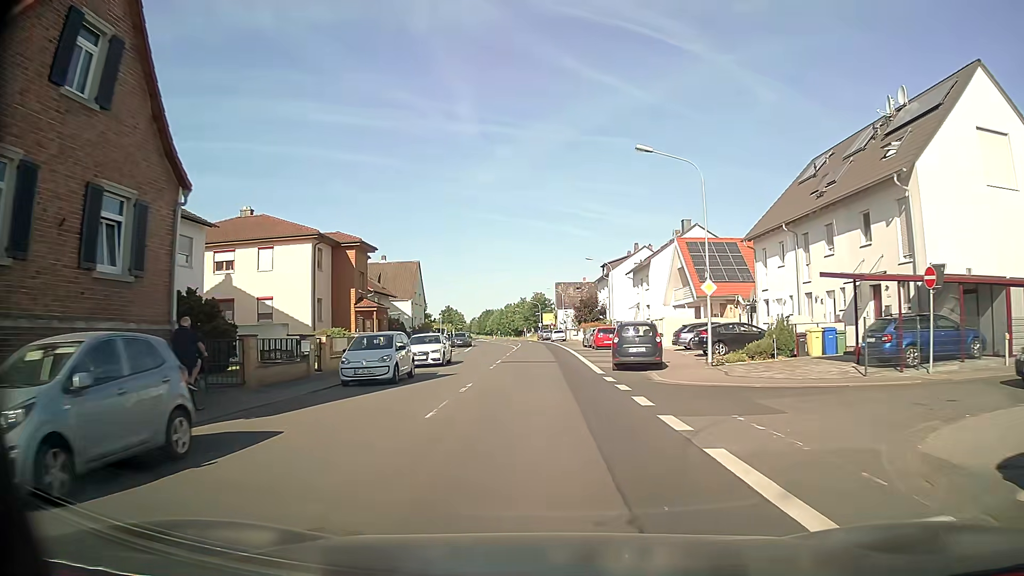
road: tertiary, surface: asphalt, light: Day
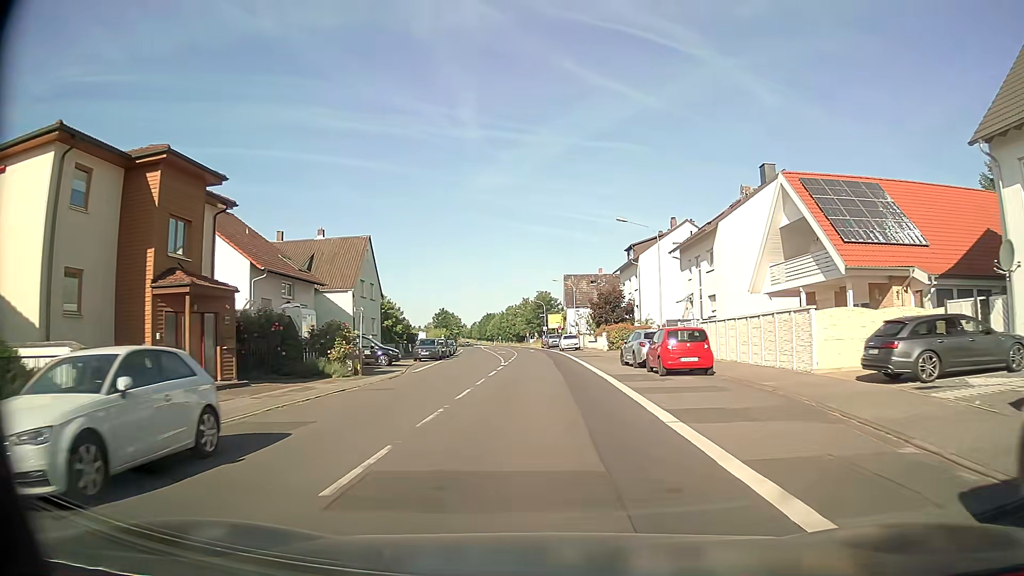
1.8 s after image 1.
(-0.2, +23.0) m; -1°
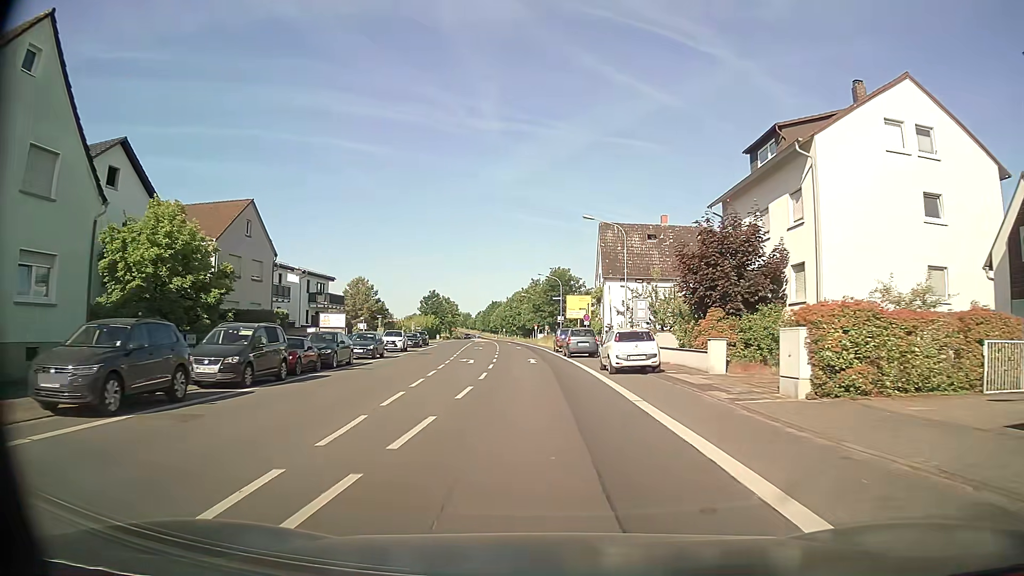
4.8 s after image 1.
(0.0, +38.7) m; -1°
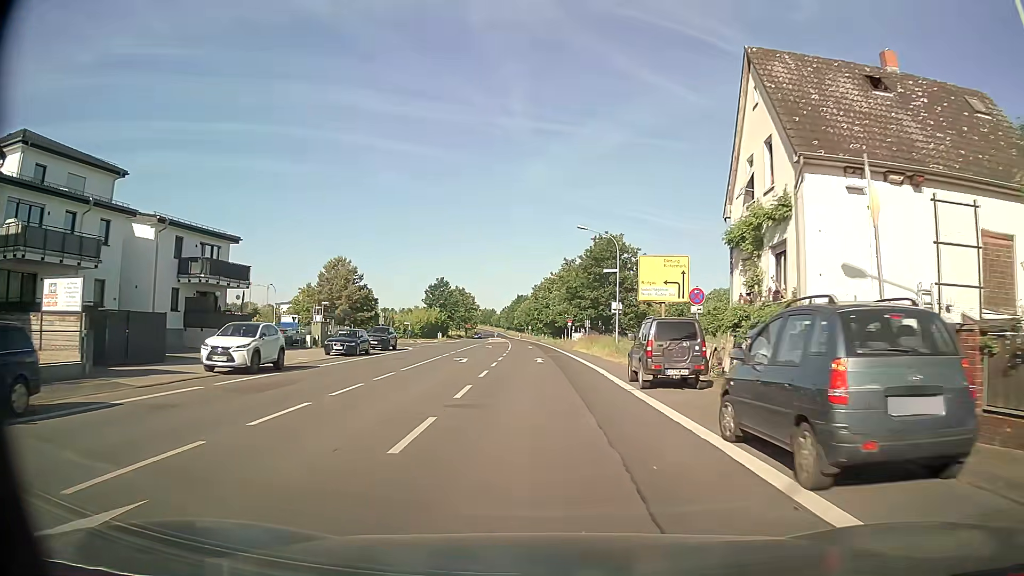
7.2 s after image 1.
(-0.7, +31.3) m; -3°
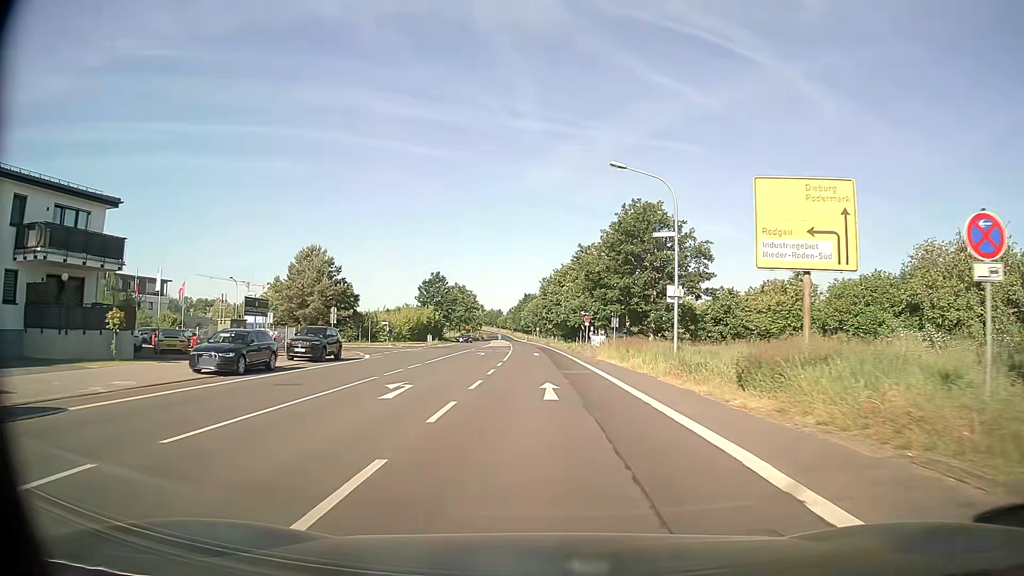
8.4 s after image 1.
(-0.1, +15.8) m; -1°
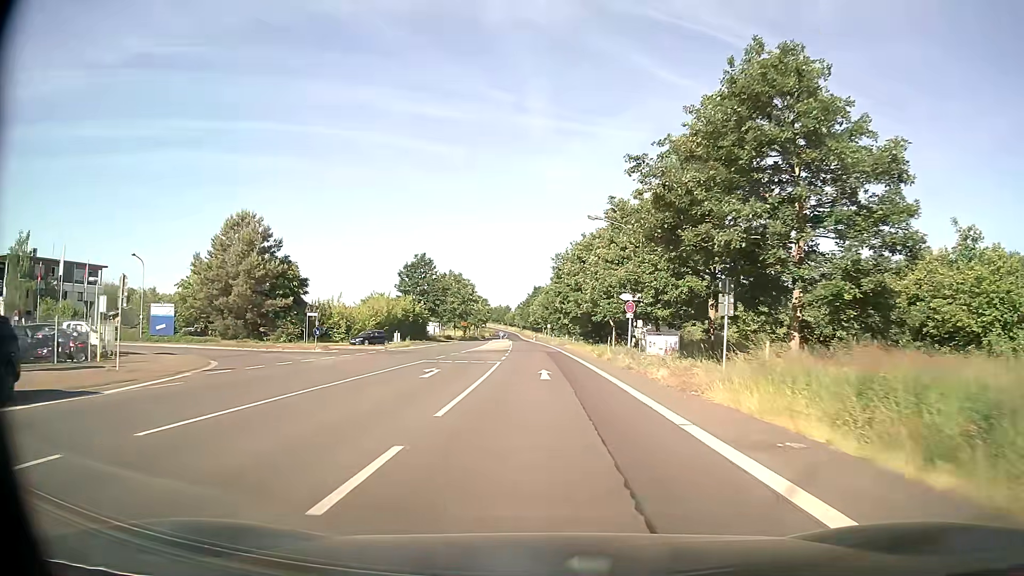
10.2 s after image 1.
(-0.2, +24.0) m; -2°
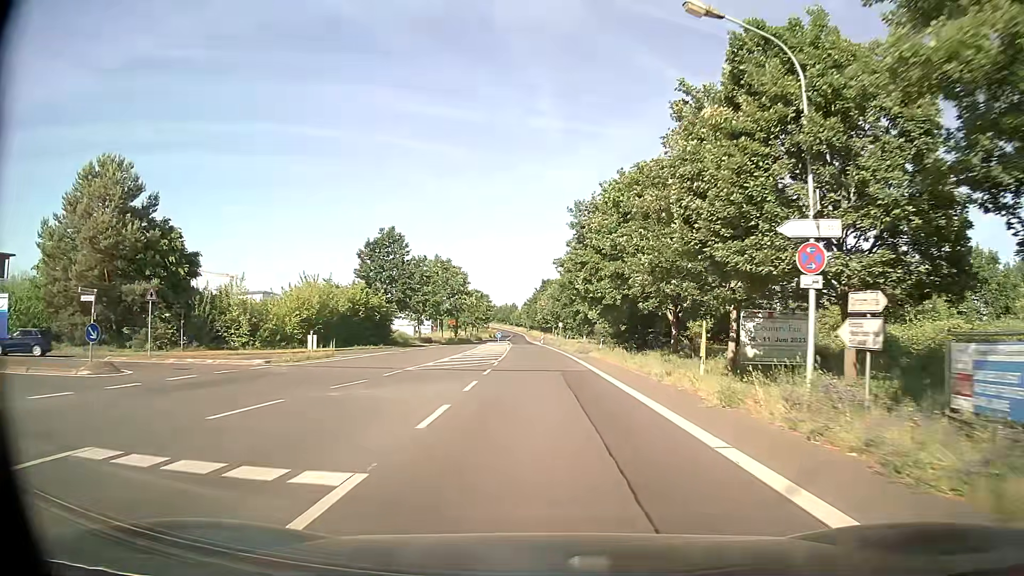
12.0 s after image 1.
(+0.1, +24.3) m; 0°
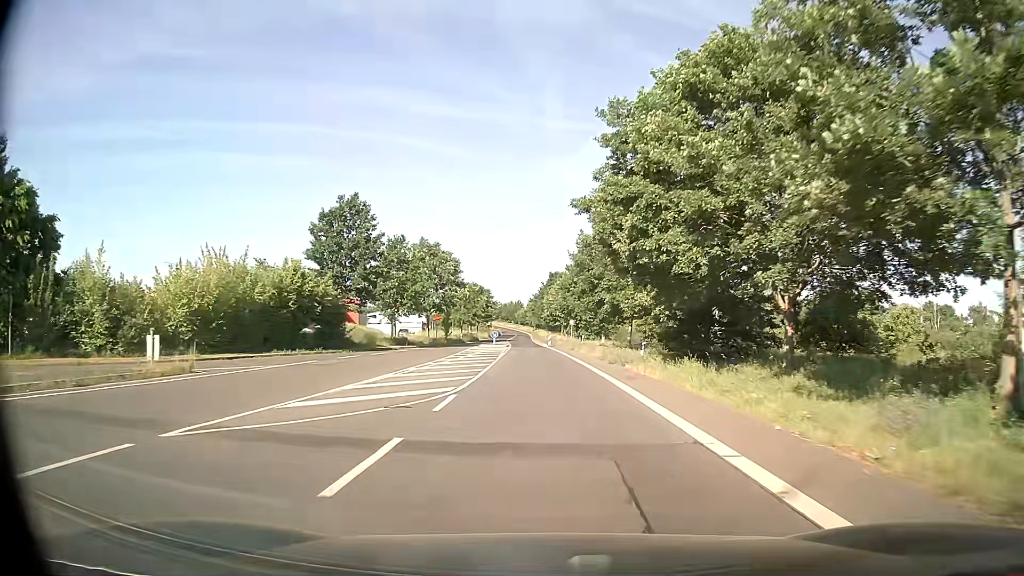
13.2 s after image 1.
(-0.1, +16.3) m; 0°
